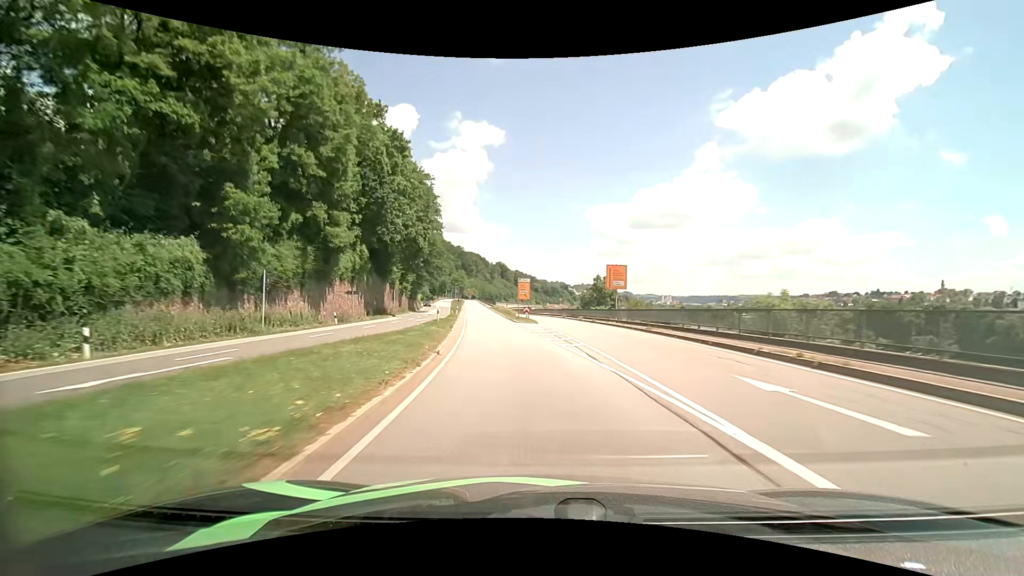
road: primary_link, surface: asphalt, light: Day
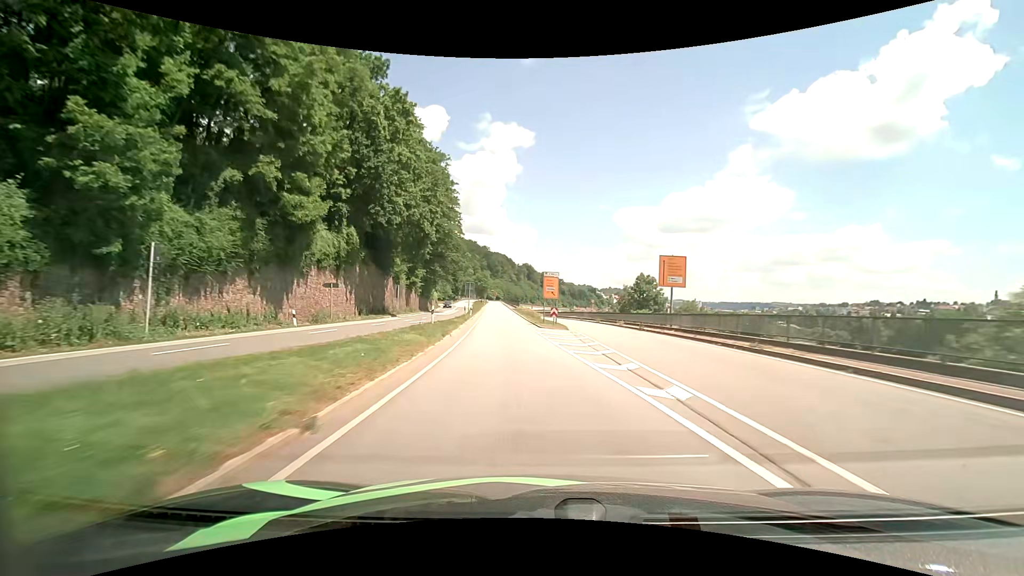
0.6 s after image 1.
(-0.3, +10.9) m; -3°
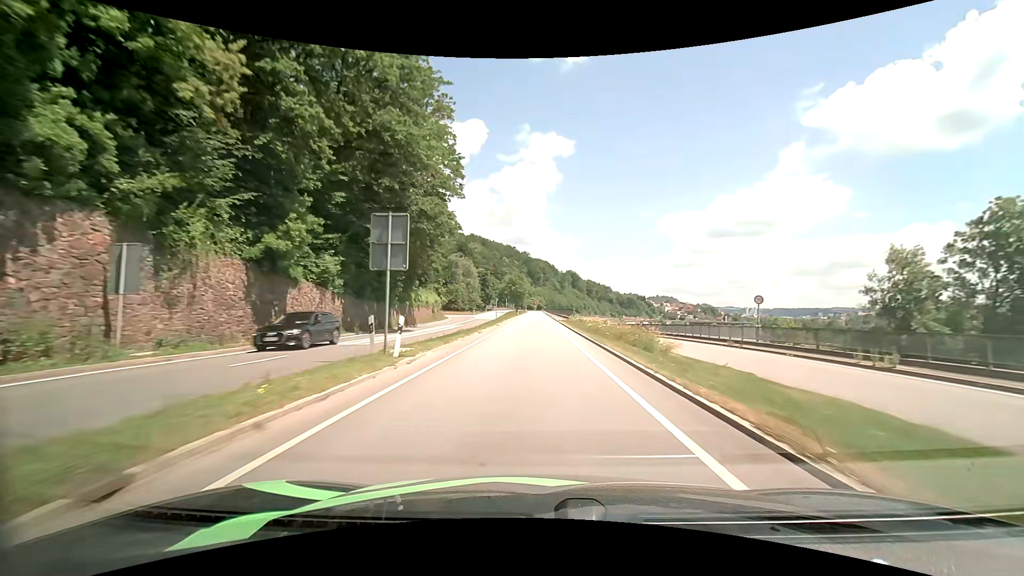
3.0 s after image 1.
(-3.0, +44.6) m; -5°
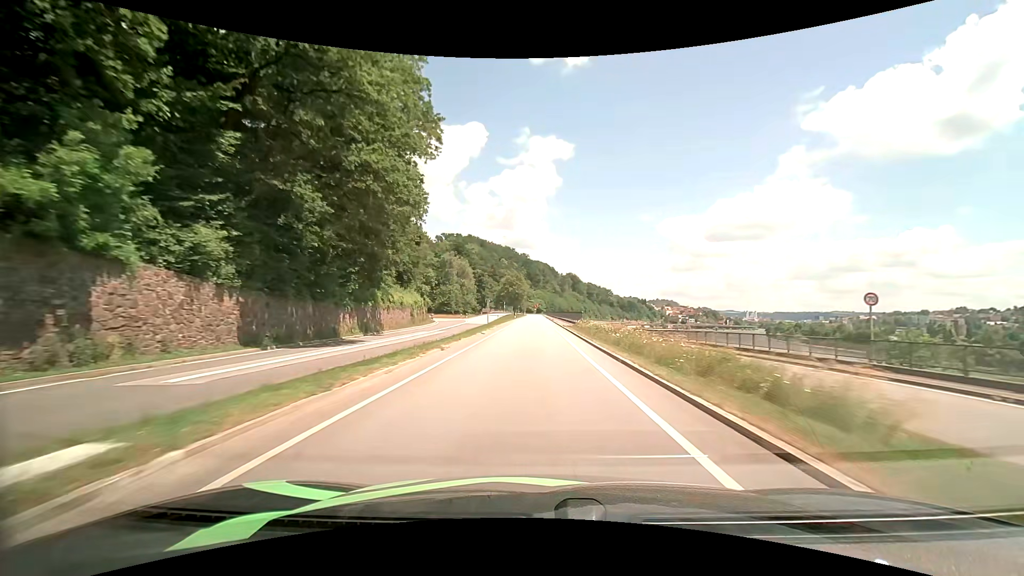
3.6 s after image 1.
(0.0, +11.1) m; 0°
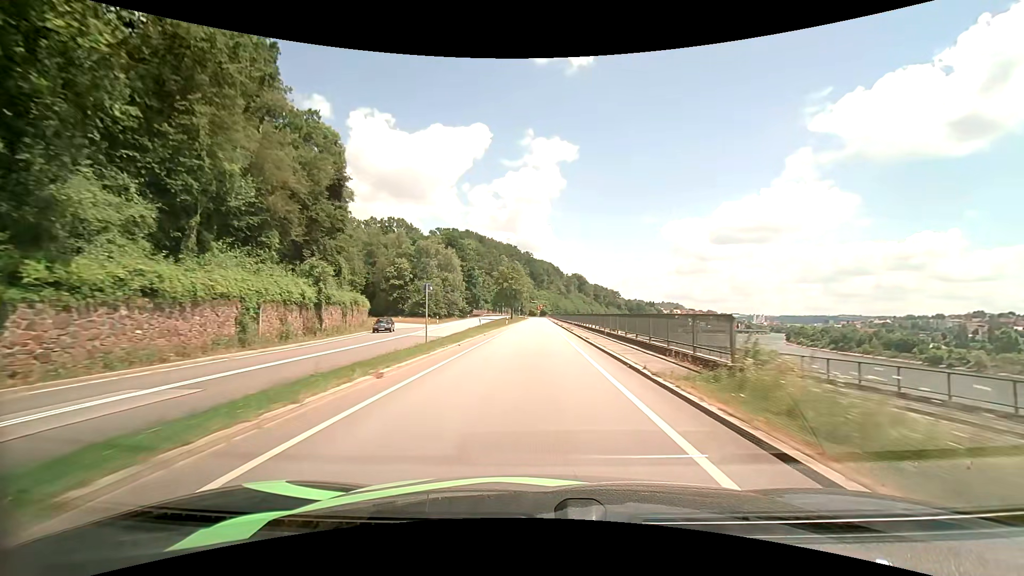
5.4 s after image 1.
(-0.1, +32.7) m; 0°
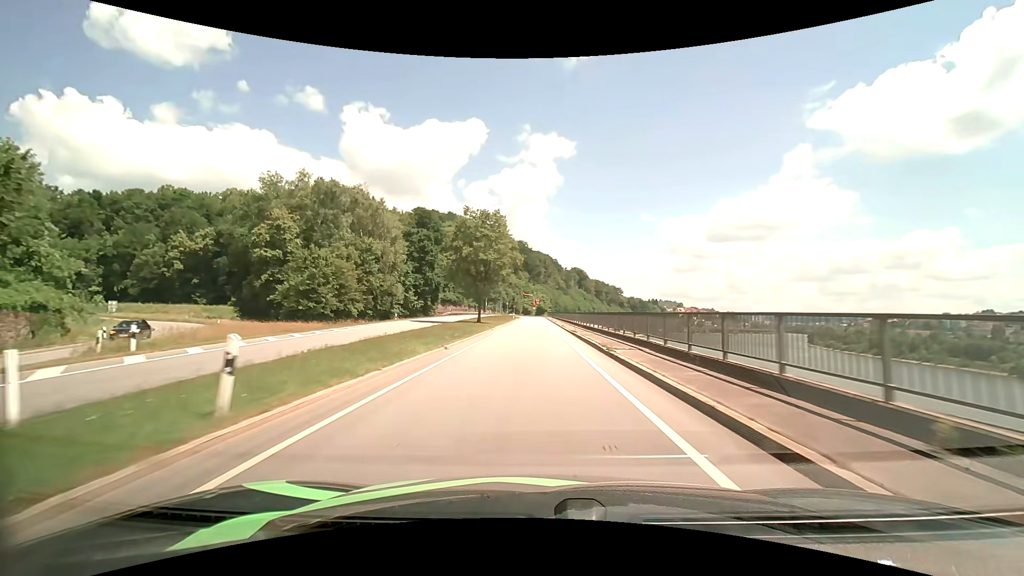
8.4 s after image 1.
(0.0, +51.6) m; 0°
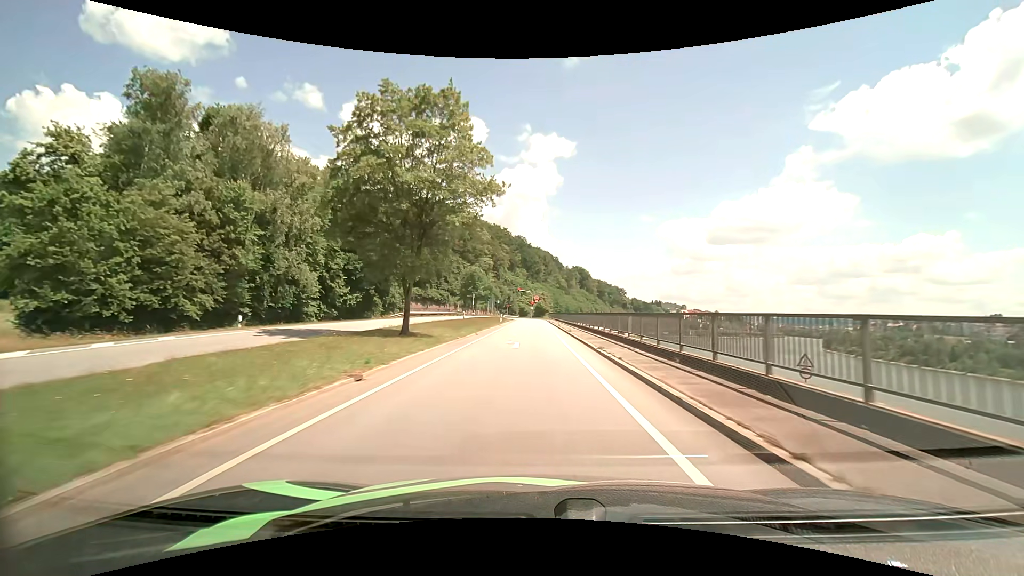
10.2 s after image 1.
(0.0, +28.3) m; 0°
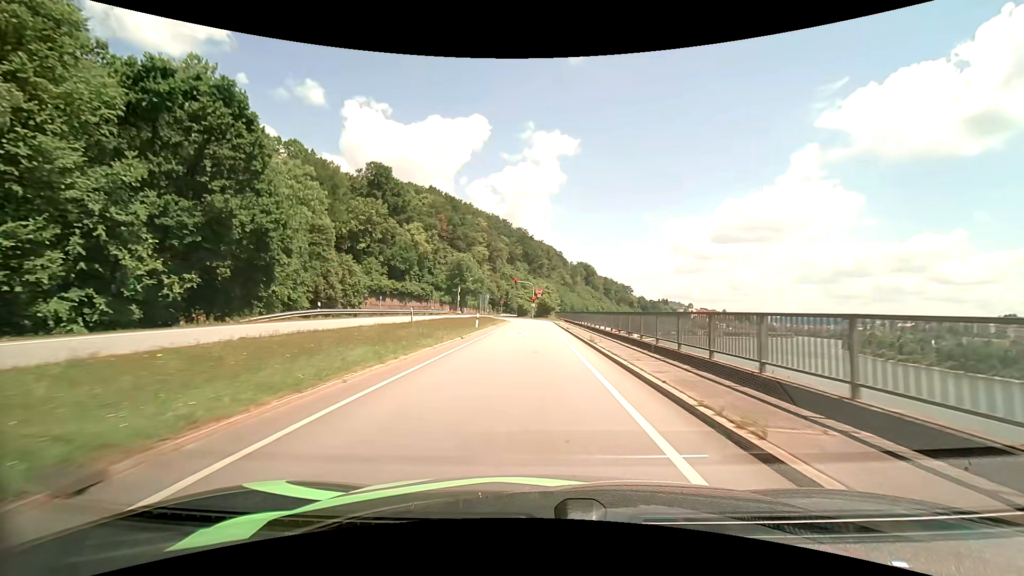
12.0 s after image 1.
(-0.1, +26.1) m; 0°
(0, +10) (0, +20) (0, +30) (0, +40) (0, +50) (0, +60) (-1, +70) (-4, +80) (-9, +88) (-17, +94) m
